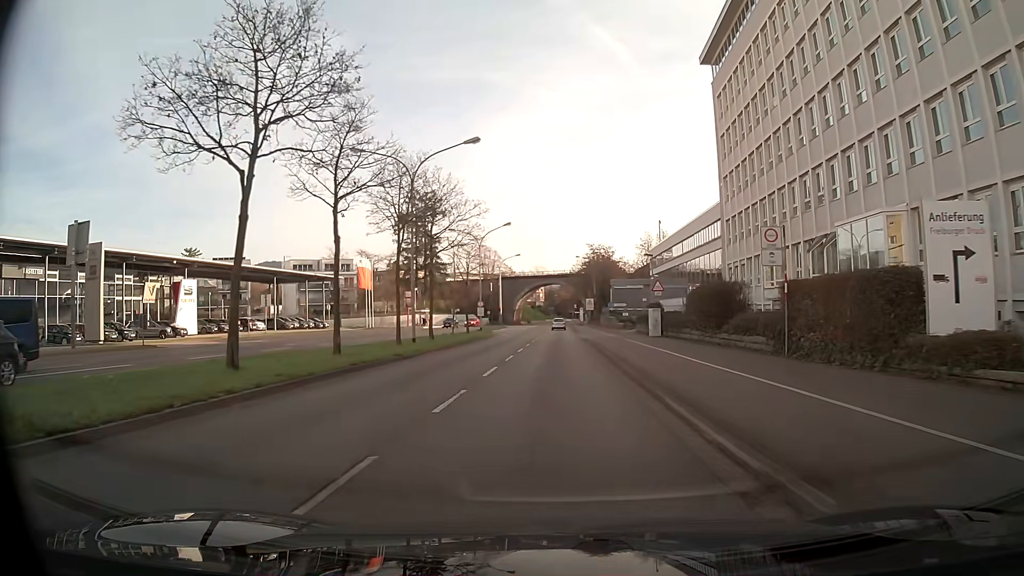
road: primary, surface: asphalt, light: Day
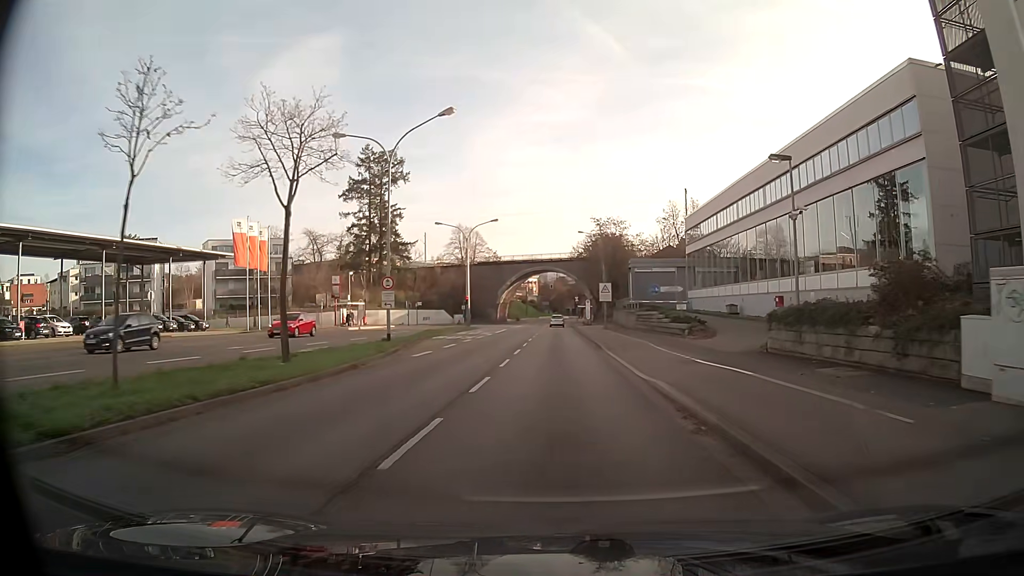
(+0.2, +34.2) m; +1°
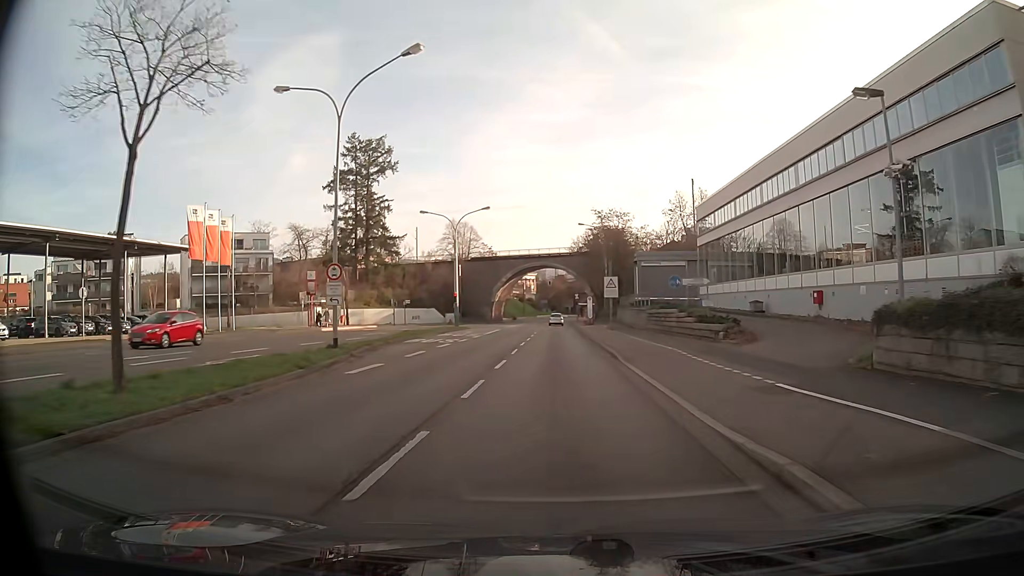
(0.0, +7.1) m; 0°
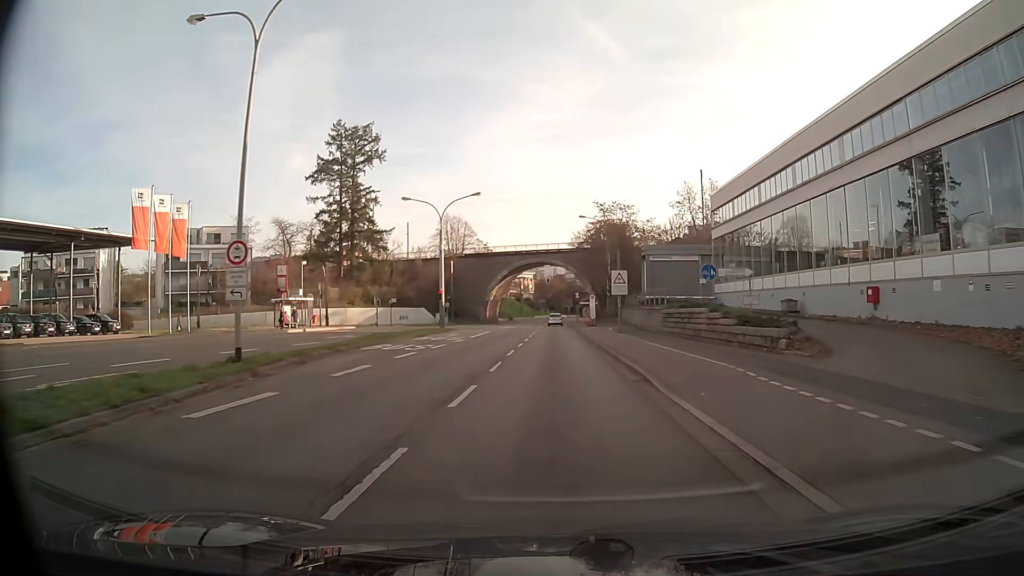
(0.0, +7.2) m; 0°
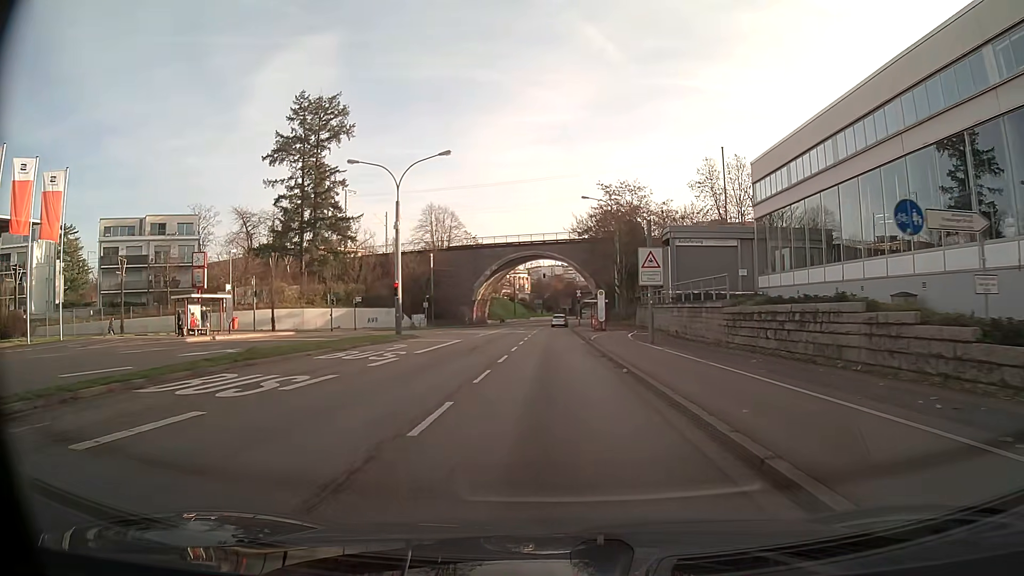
(0.0, +14.6) m; 0°
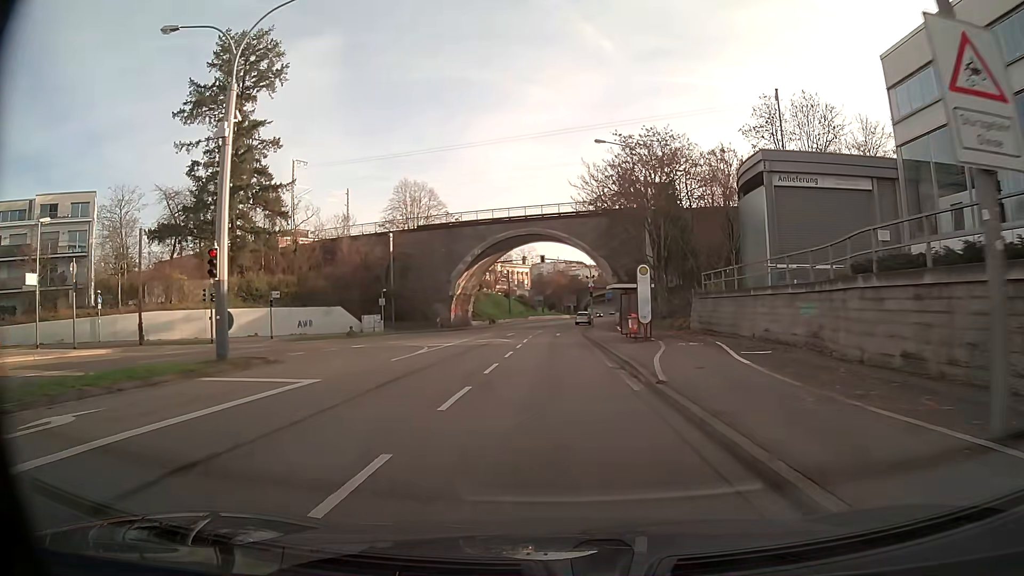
(0.0, +22.3) m; 0°
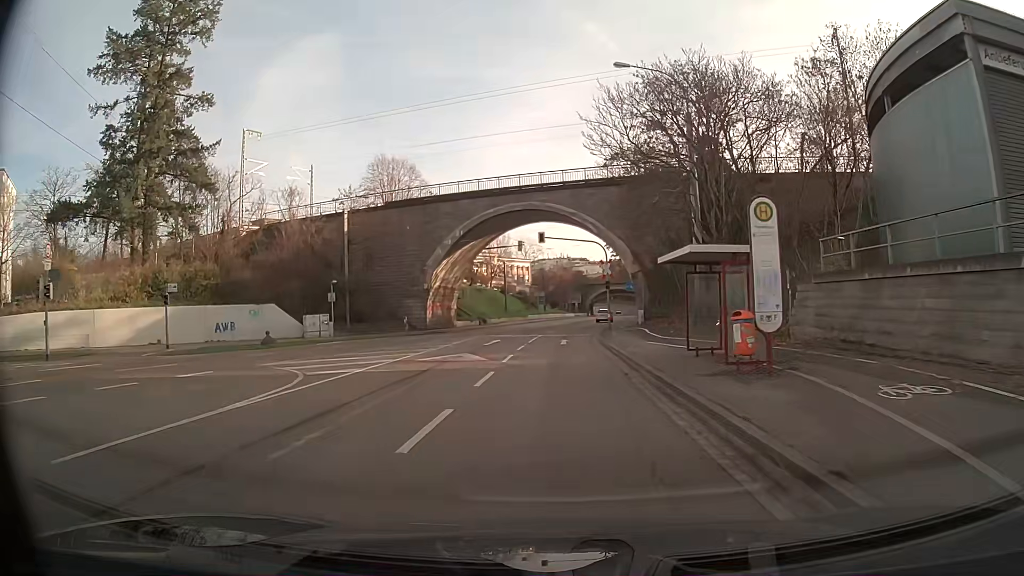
(0.0, +14.8) m; 0°
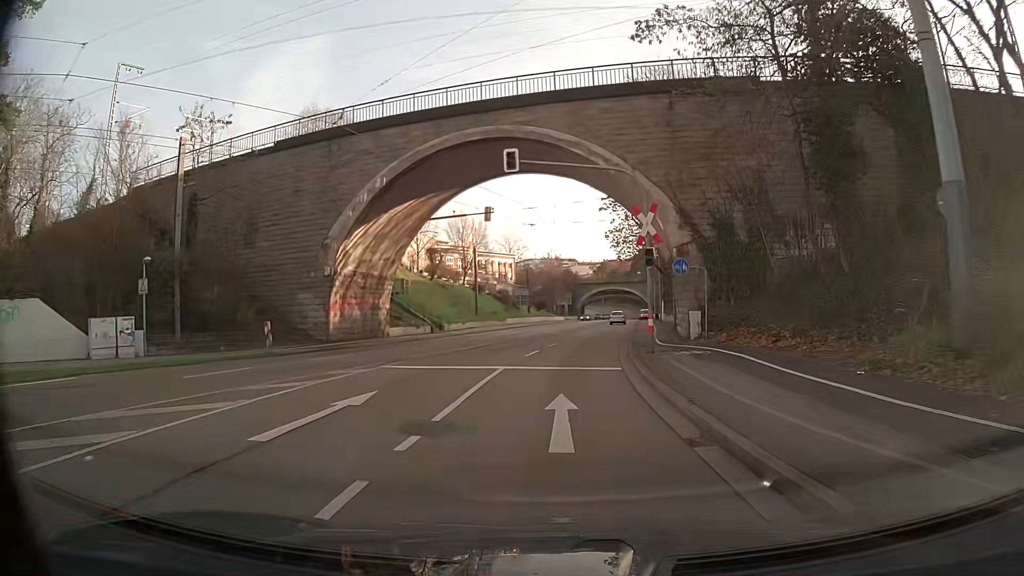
(+0.2, +22.1) m; +1°
